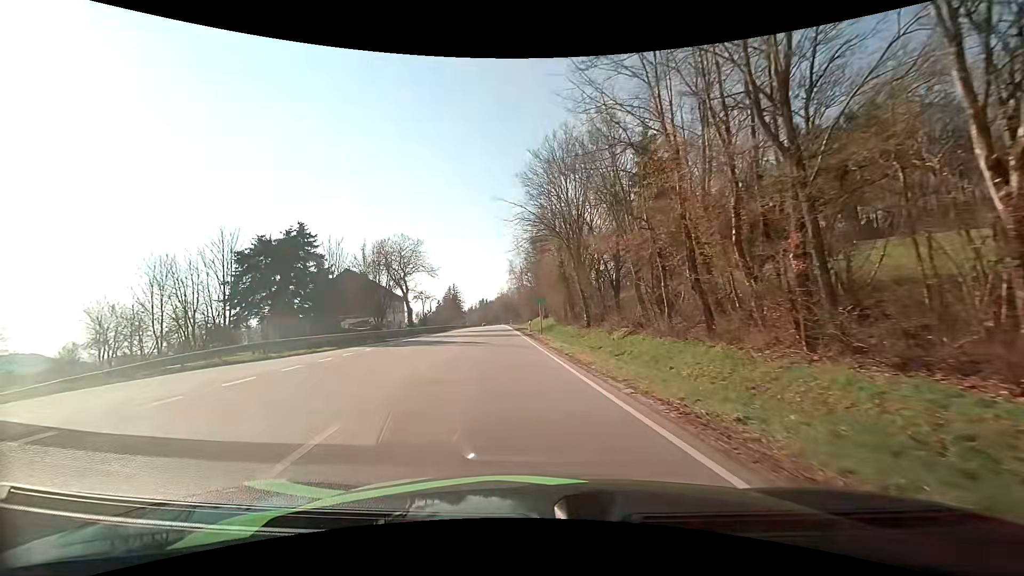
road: primary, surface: asphalt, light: Day
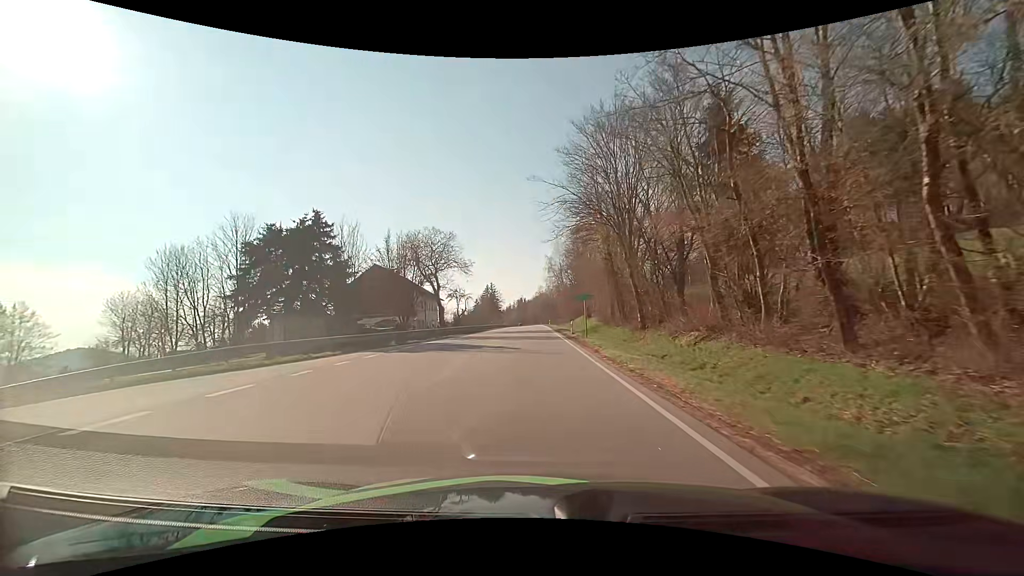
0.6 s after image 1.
(-0.2, +5.3) m; -4°
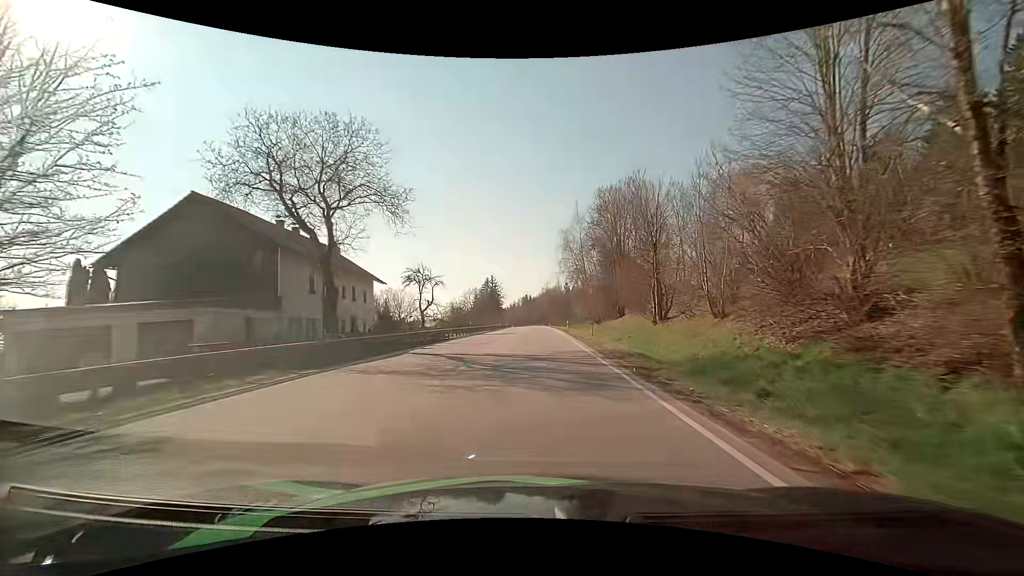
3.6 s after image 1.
(-1.1, +35.2) m; -1°
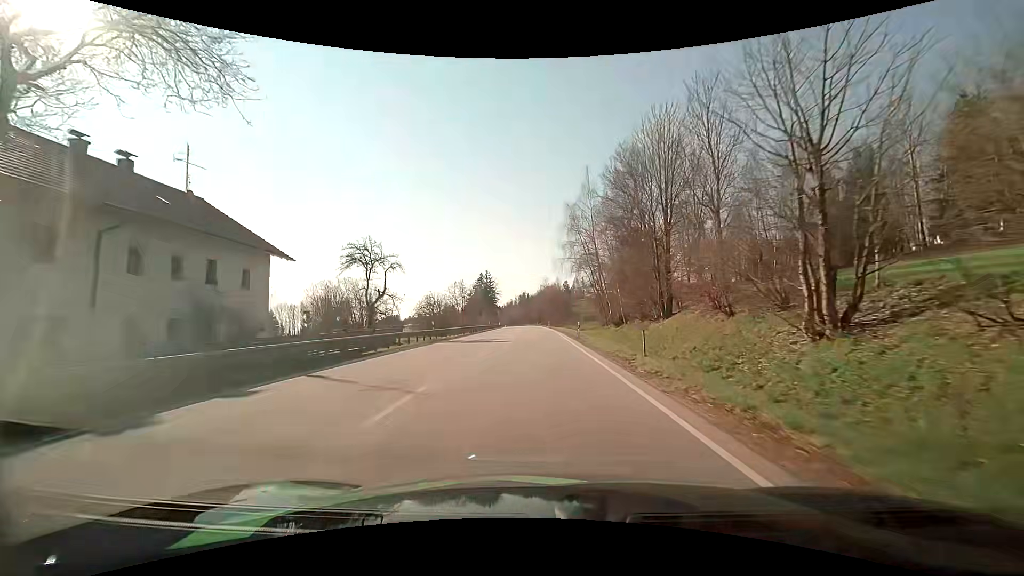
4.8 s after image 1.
(-0.1, +17.7) m; 0°
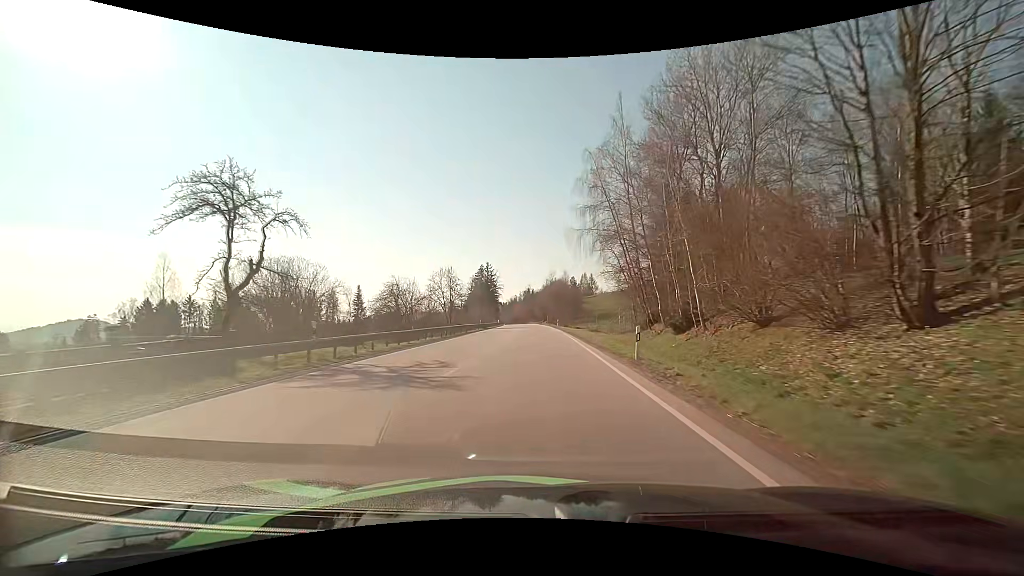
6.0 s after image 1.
(0.0, +19.3) m; -1°
